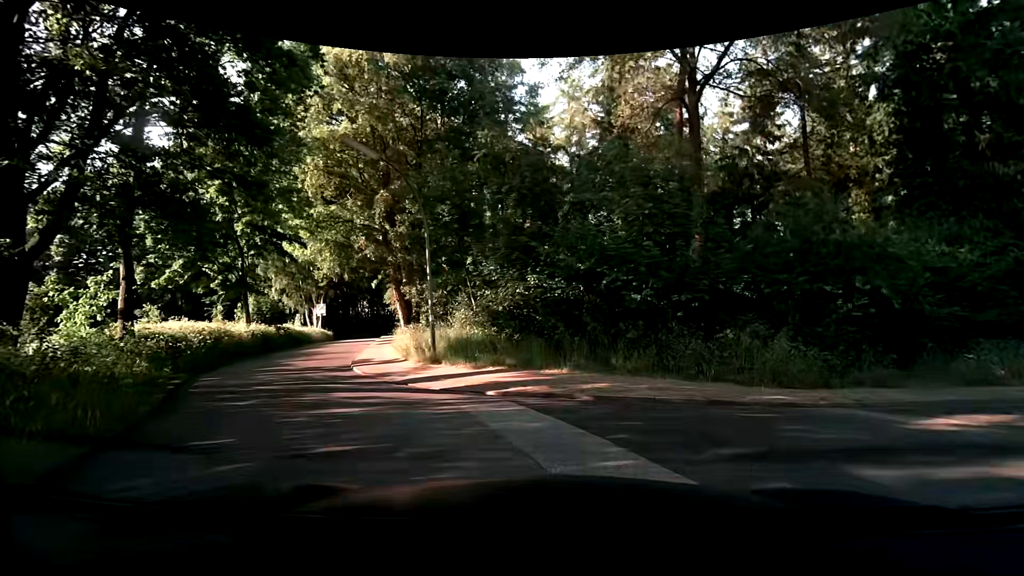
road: residential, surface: asphalt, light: Day
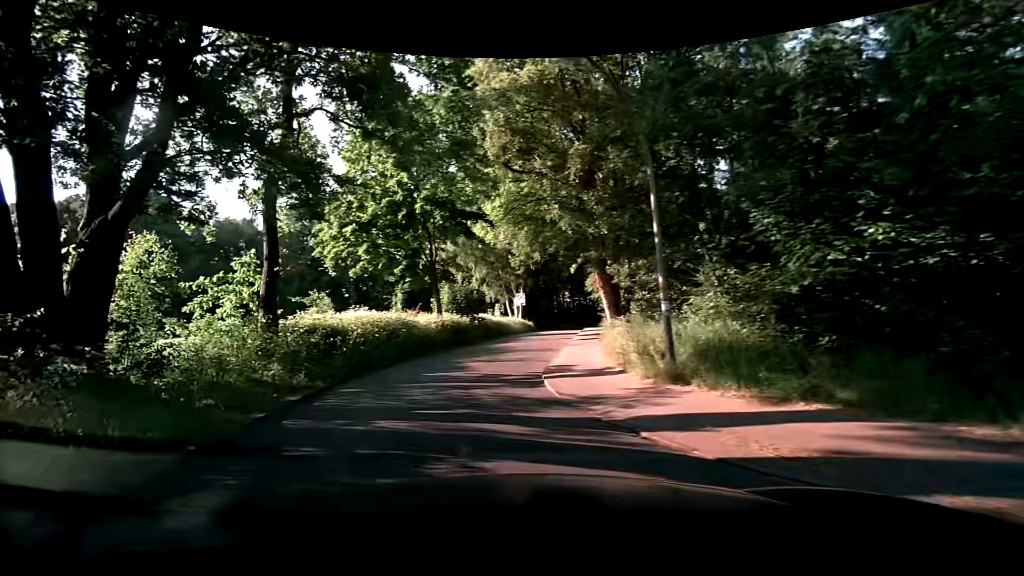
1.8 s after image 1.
(-1.0, +6.1) m; -21°
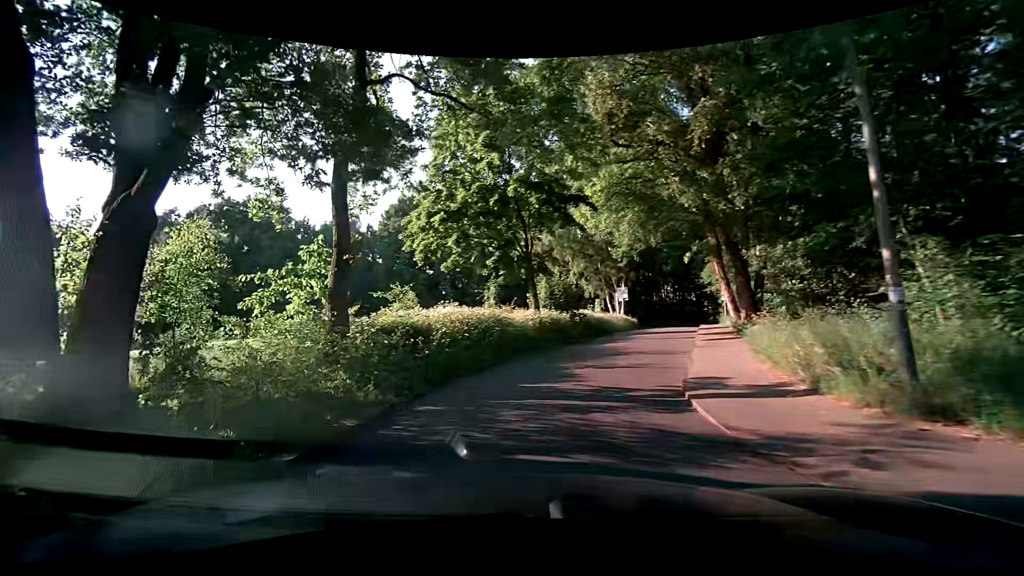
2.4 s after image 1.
(-0.3, +2.7) m; -11°
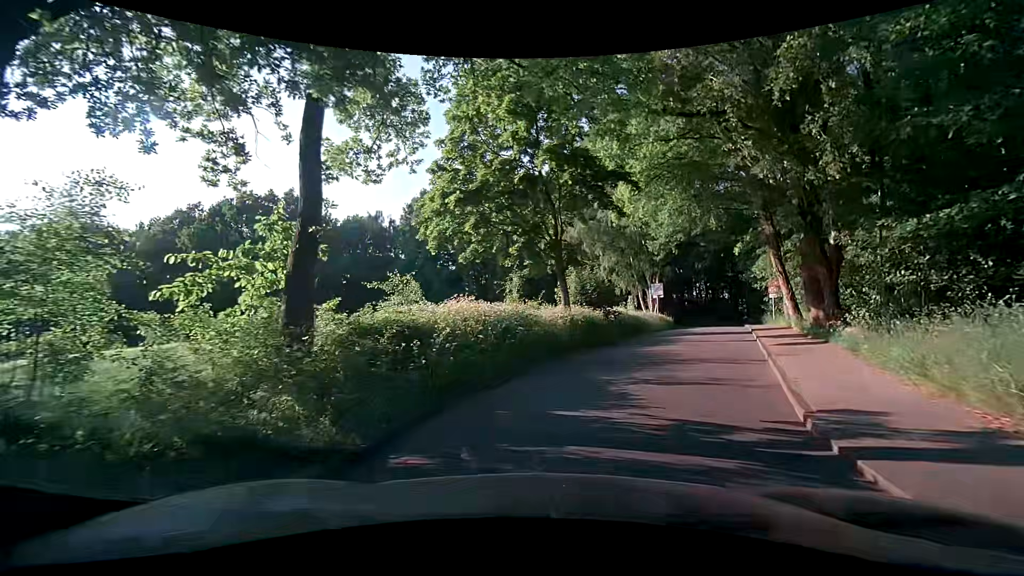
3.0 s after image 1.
(-0.2, +2.9) m; -3°
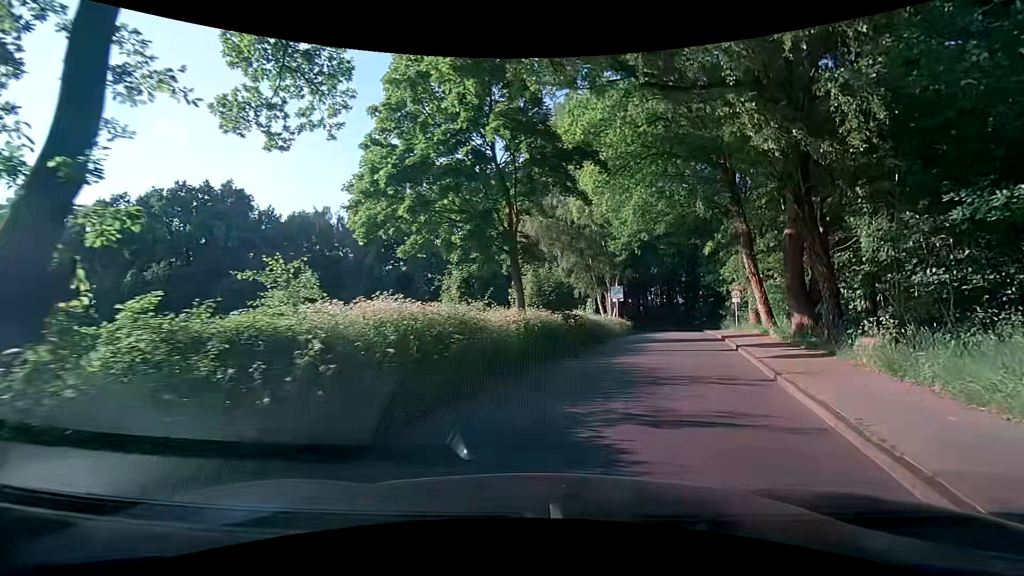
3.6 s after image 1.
(+0.1, +3.1) m; +4°
